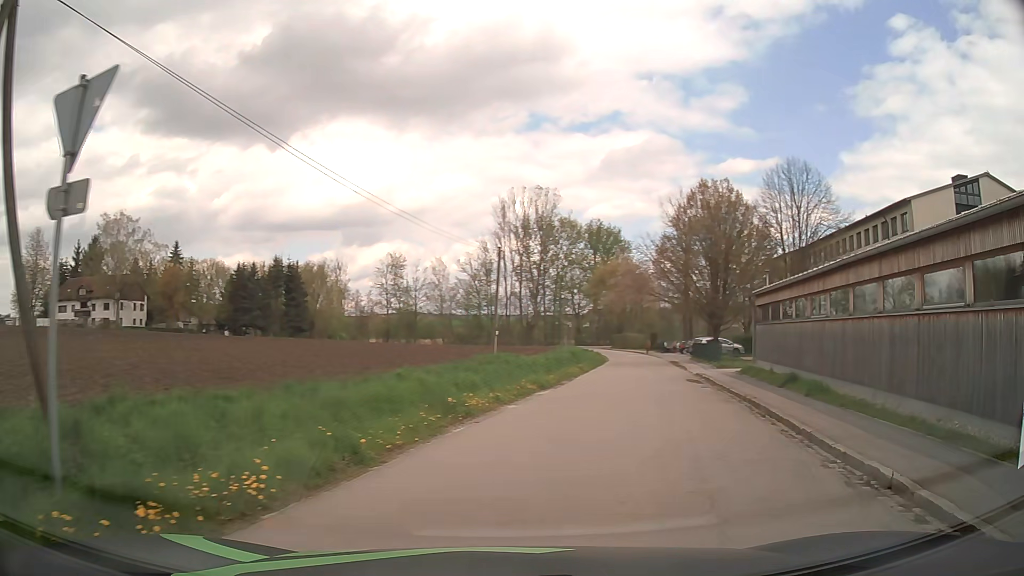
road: tertiary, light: Day
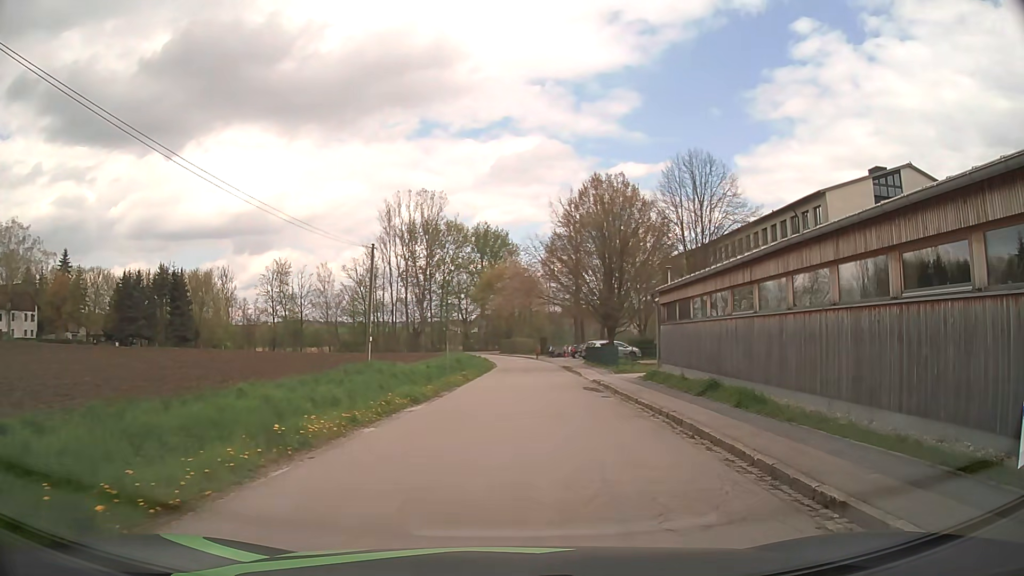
(+0.3, +3.1) m; +10°
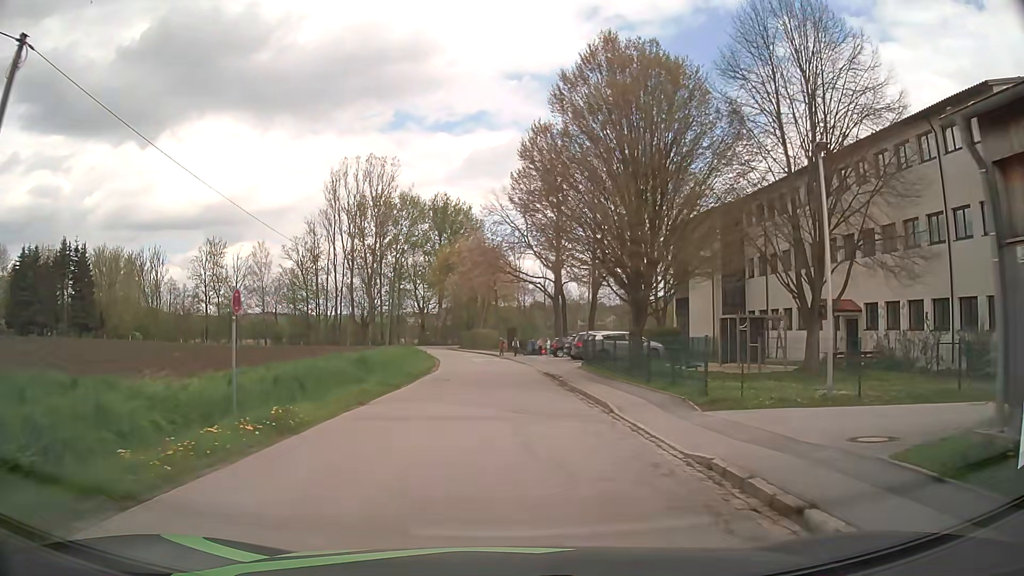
(+1.0, +21.9) m; +2°
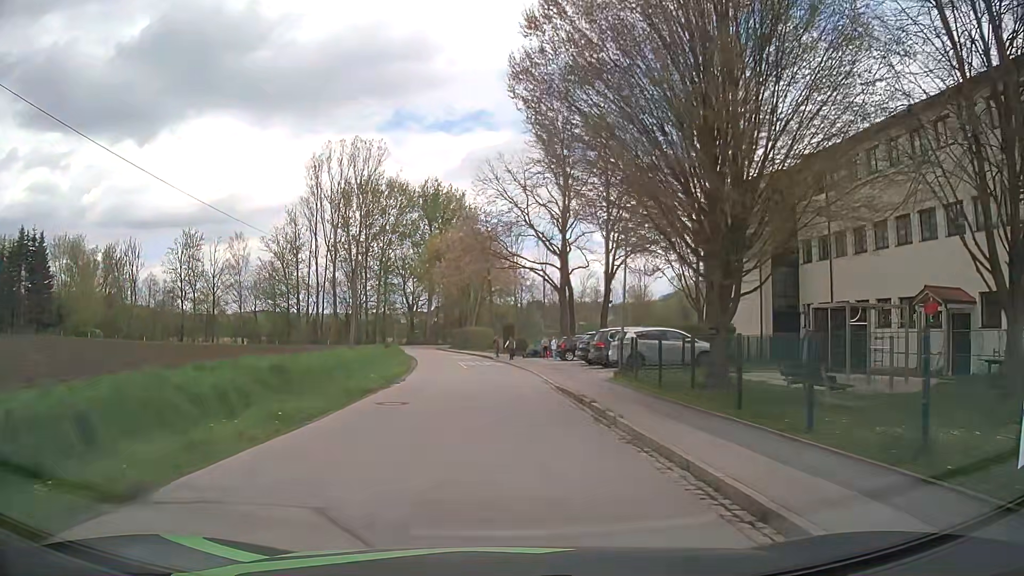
(0.0, +10.3) m; 0°
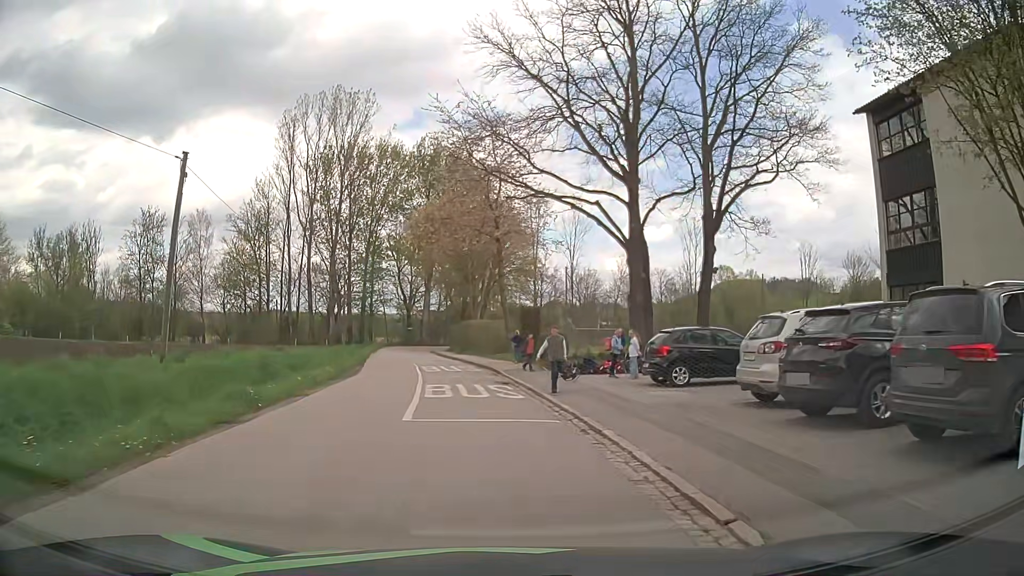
(0.0, +22.9) m; -1°
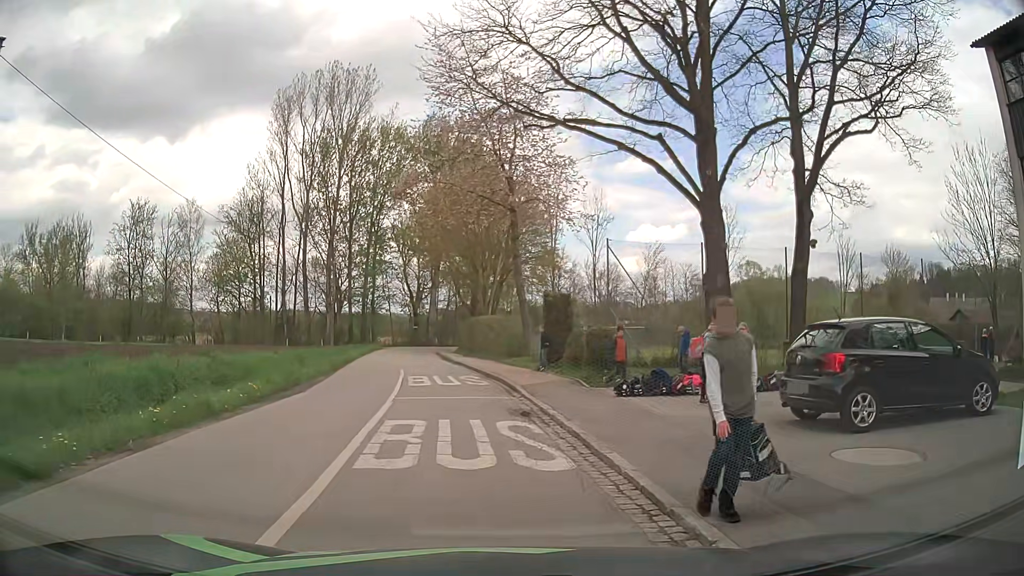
(0.0, +7.9) m; +1°
